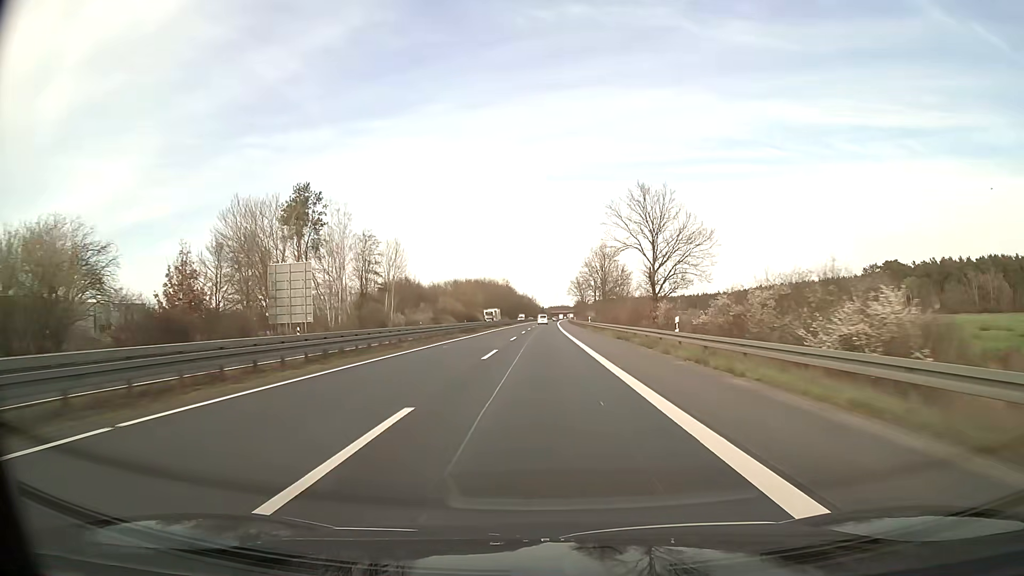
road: trunk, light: Day
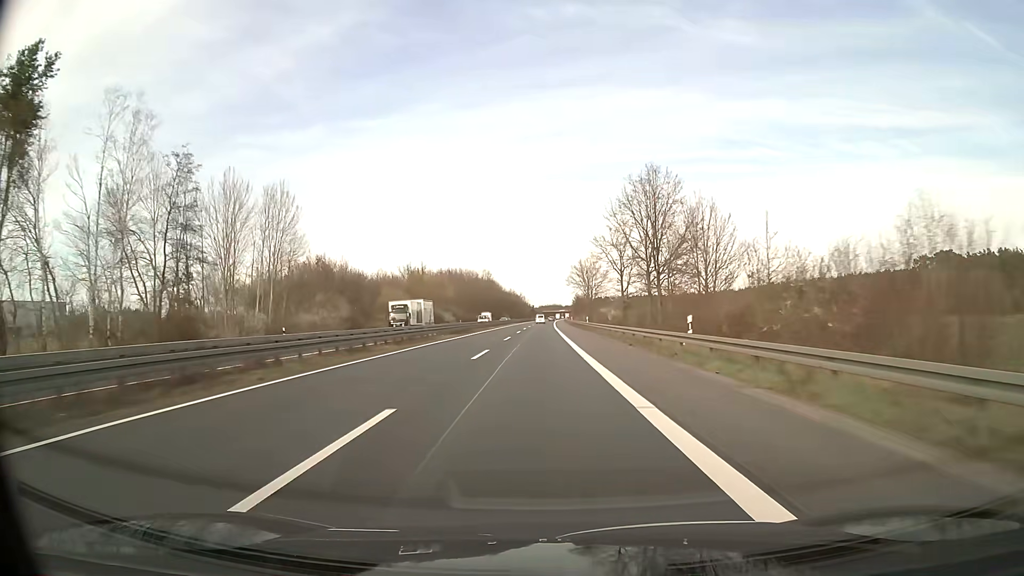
(+0.4, +54.2) m; +1°
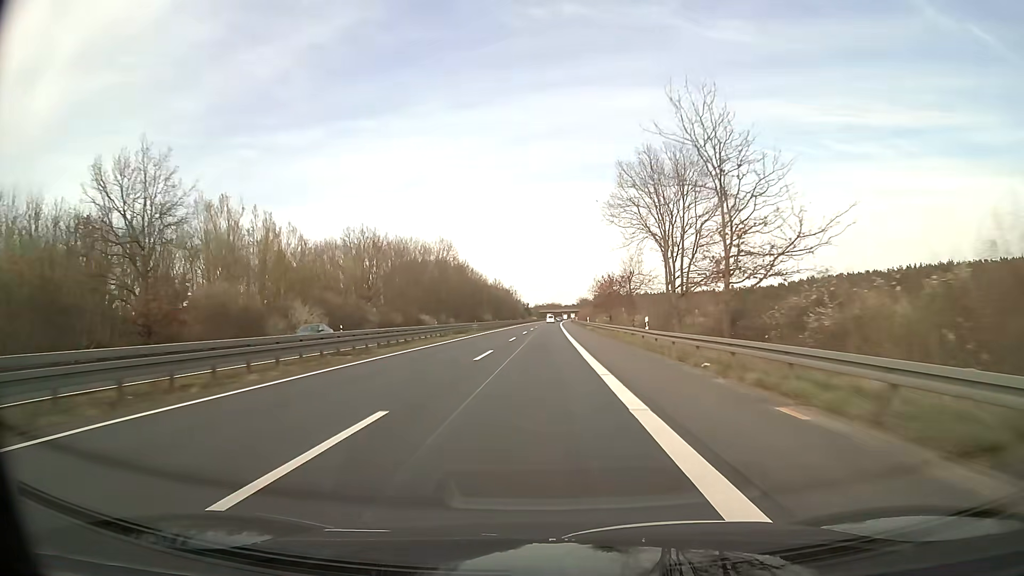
(+0.4, +90.5) m; 0°
(0, +10) (0, +20) (0, +30) (0, +40) (0, +50) (0, +60) (0, +70) (+1, +80) (+1, +90) (+1, +100) m
